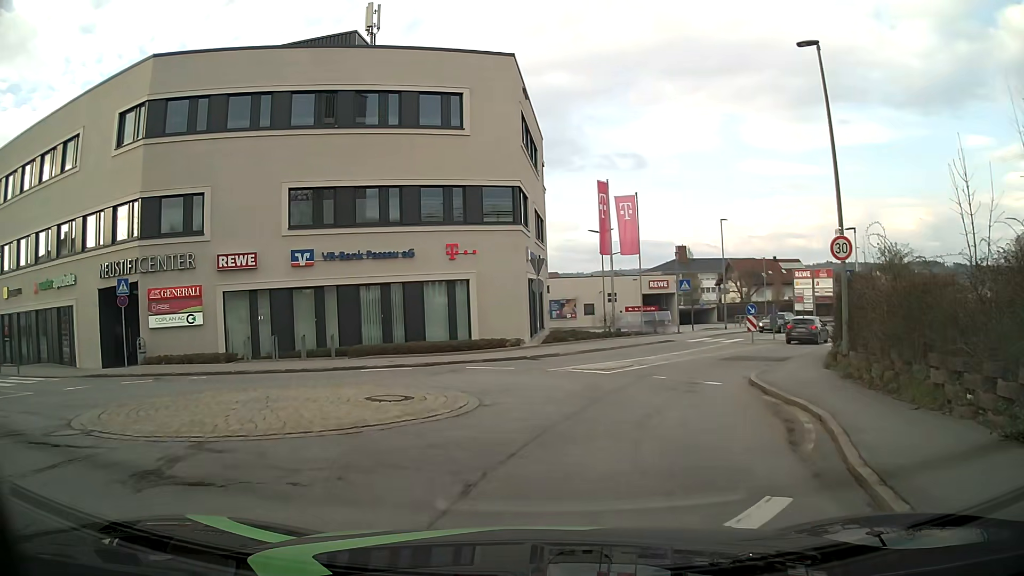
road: tertiary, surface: asphalt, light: Day
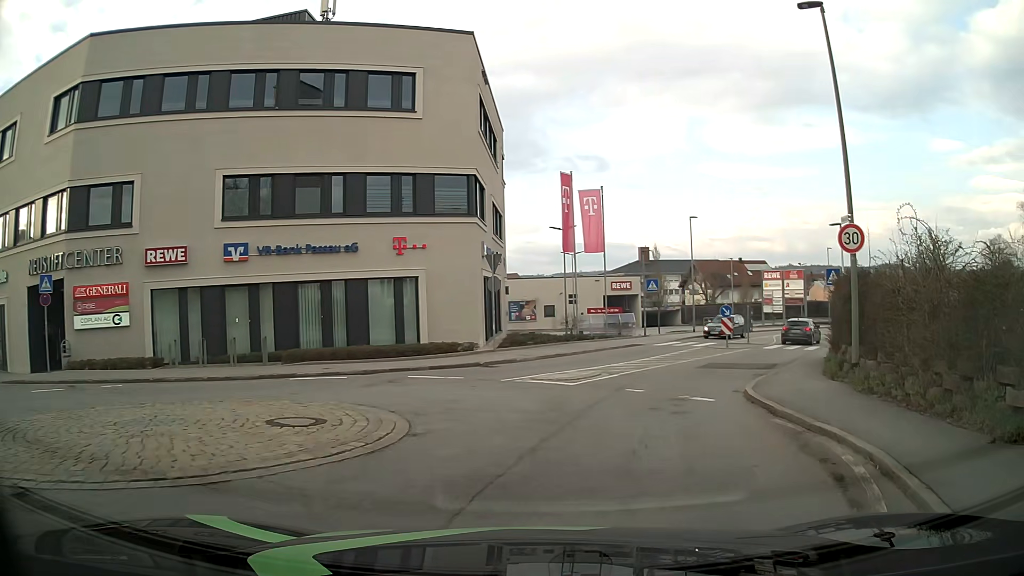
(+0.1, +2.6) m; +4°
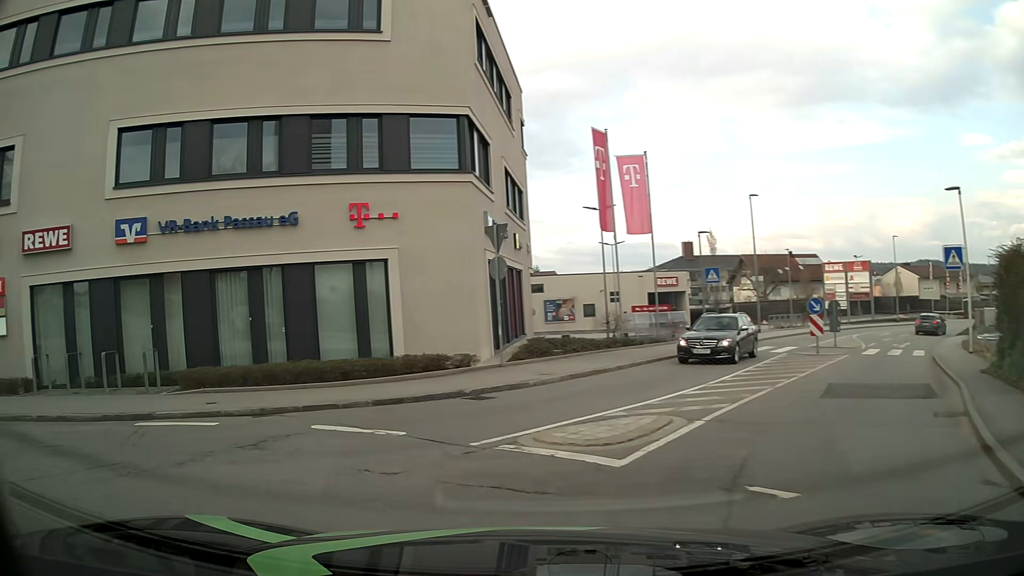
(+0.6, +7.9) m; -4°
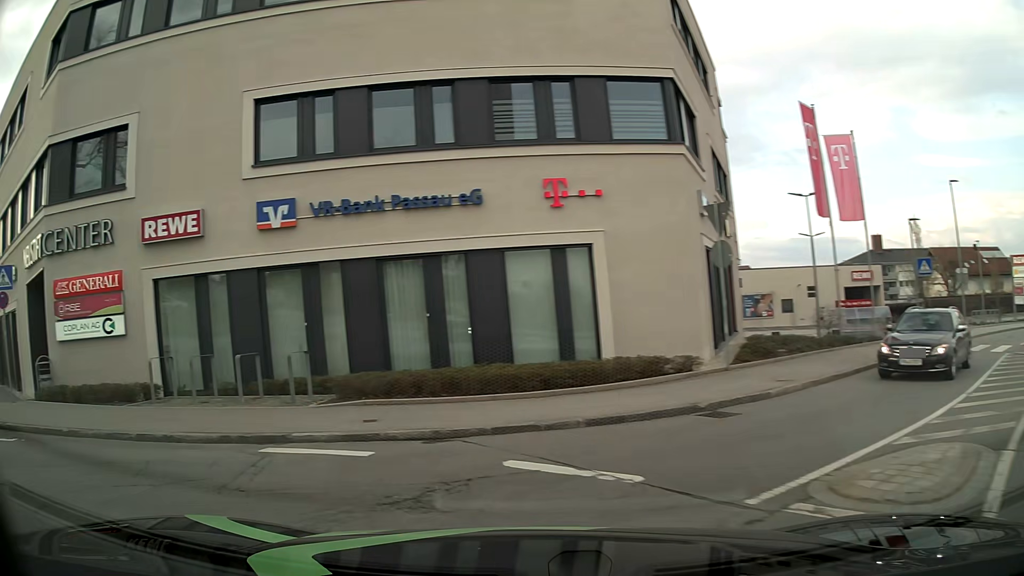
(-0.3, +2.6) m; -15°
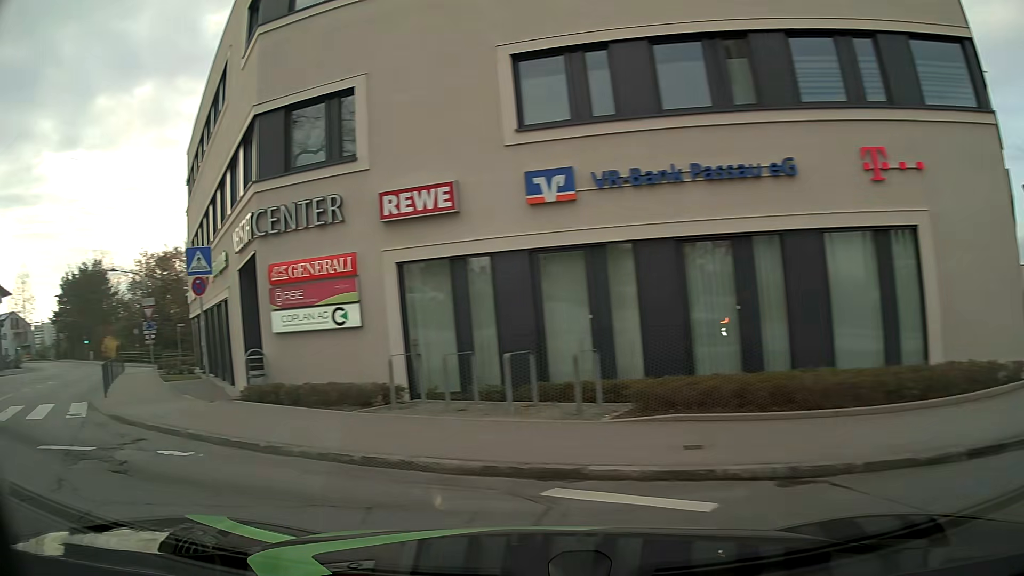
(-0.5, +2.4) m; -23°
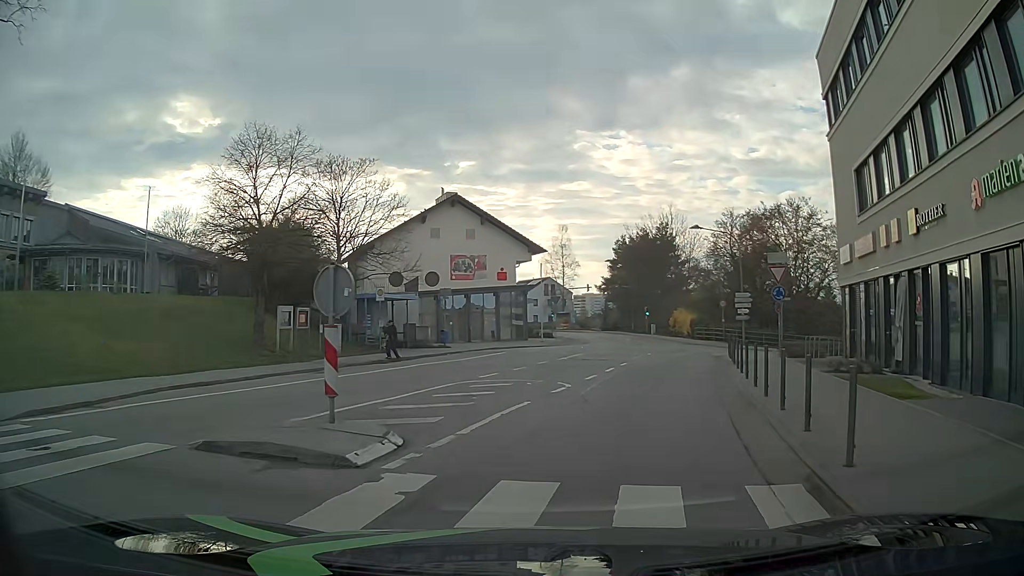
(-8.2, +9.9) m; -48°
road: unclassified
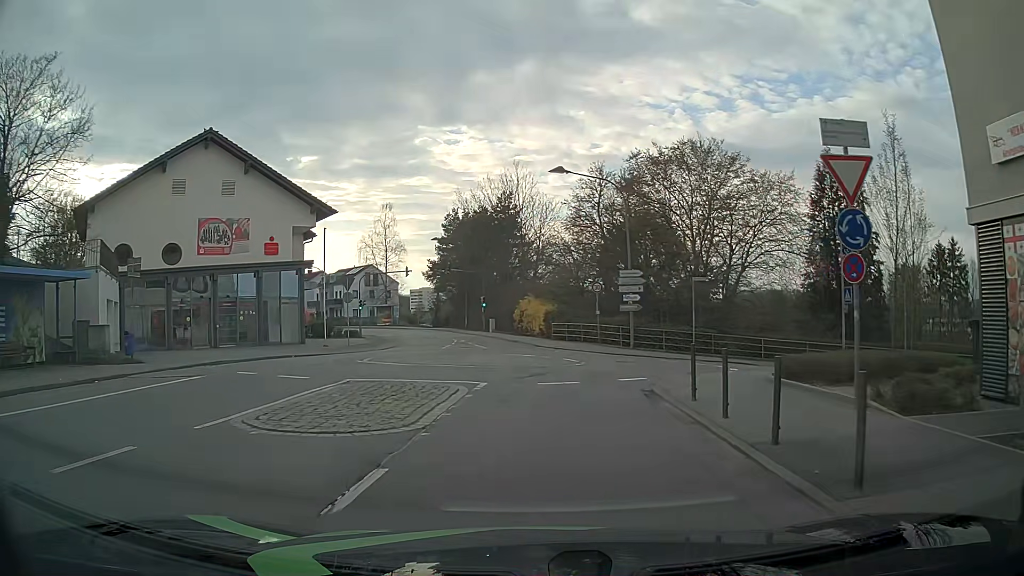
(+2.9, +17.6) m; +15°
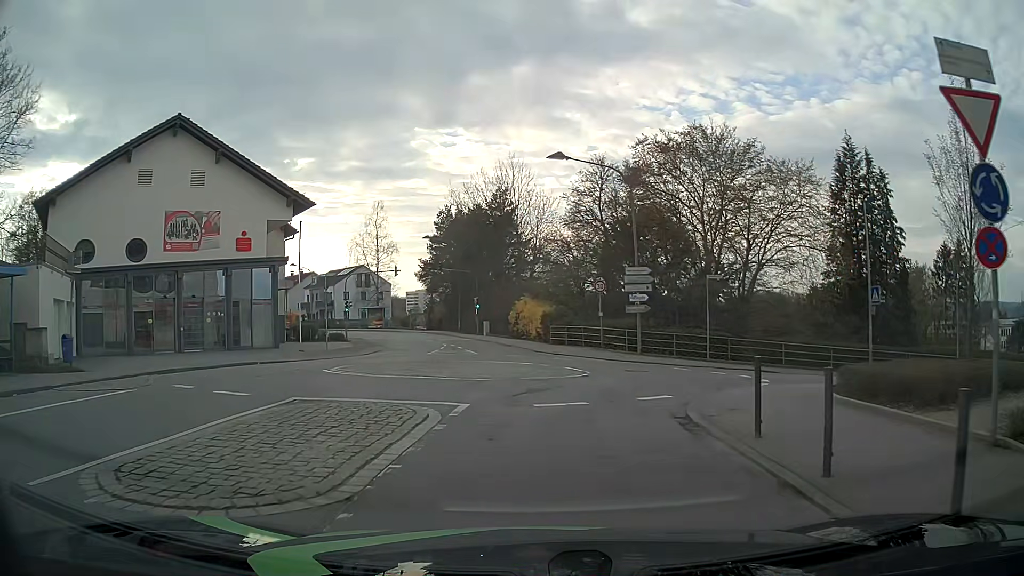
(0.0, +3.3) m; 0°
(0, +10) (+4, +19) (+13, +22) (+23, +25) (+33, +27) (+43, +29) (+52, +31) (+62, +34) (+71, +38) (+80, +42) m
